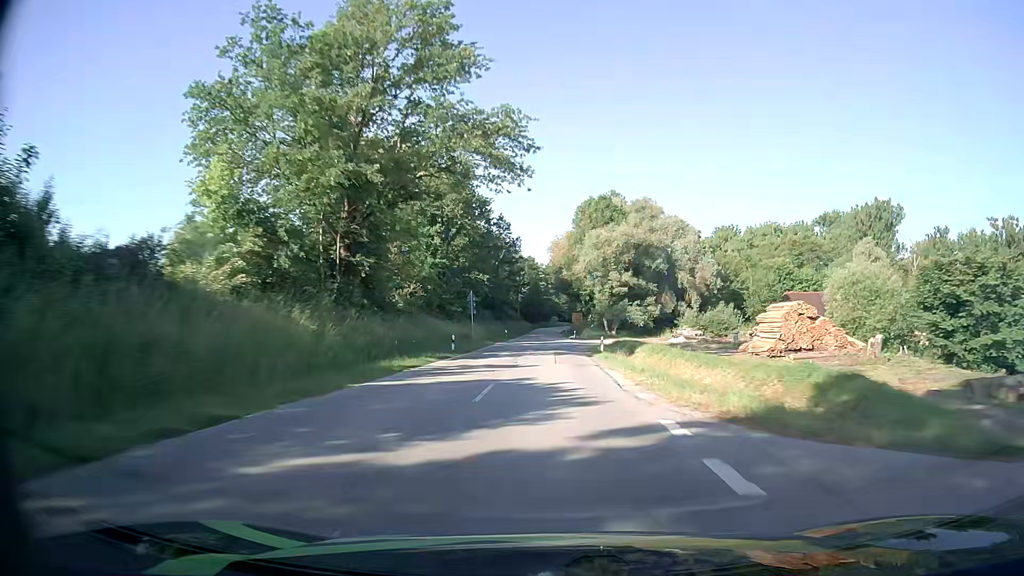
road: secondary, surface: asphalt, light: Day
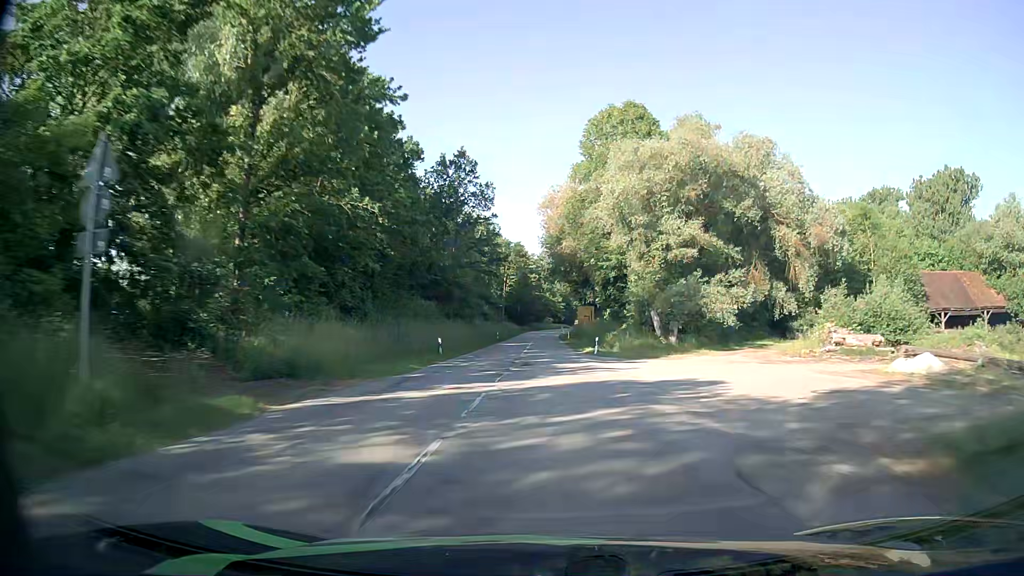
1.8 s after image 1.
(+0.1, +43.7) m; 0°
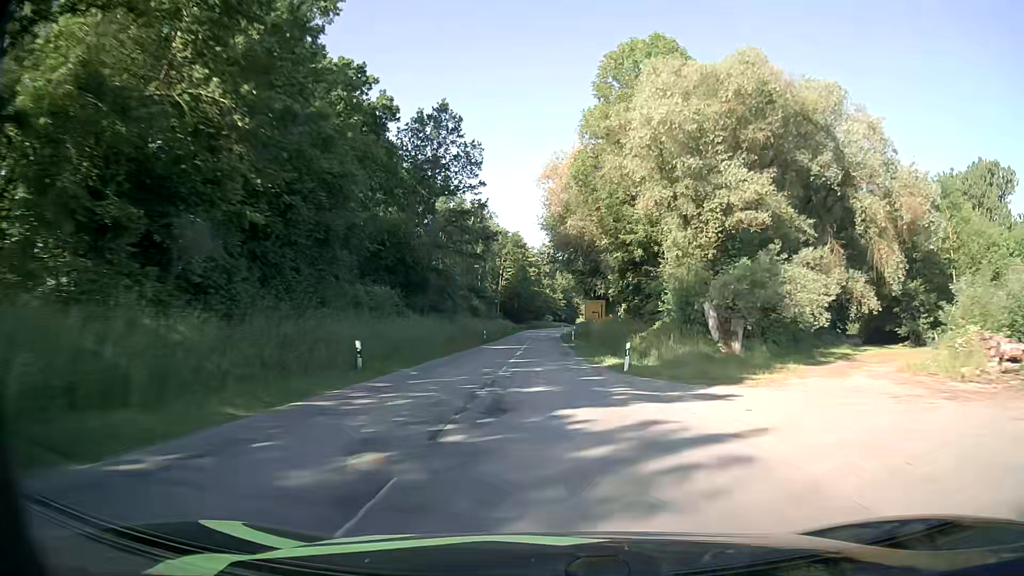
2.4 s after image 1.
(0.0, +14.3) m; 0°
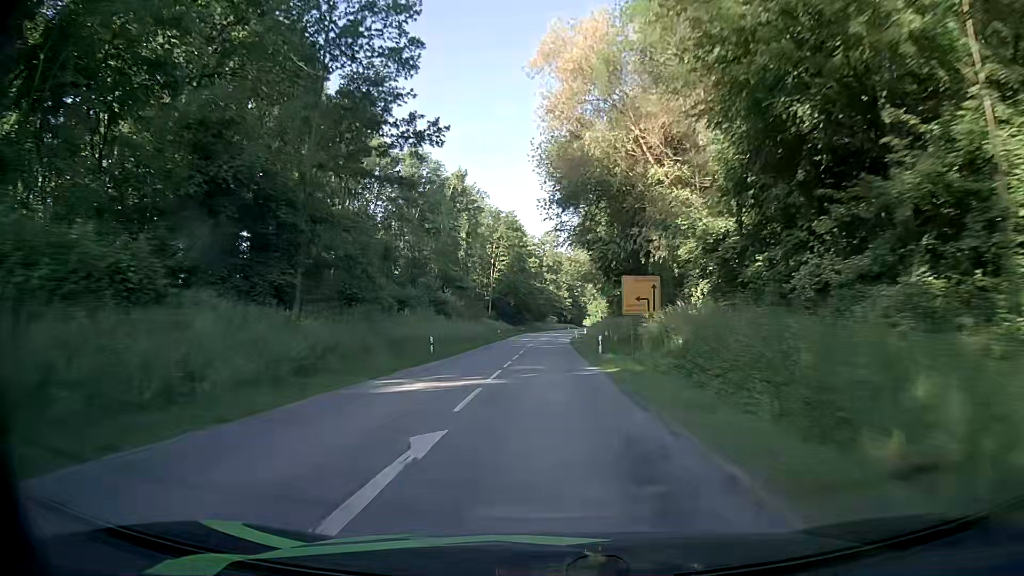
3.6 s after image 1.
(0.0, +28.4) m; -1°
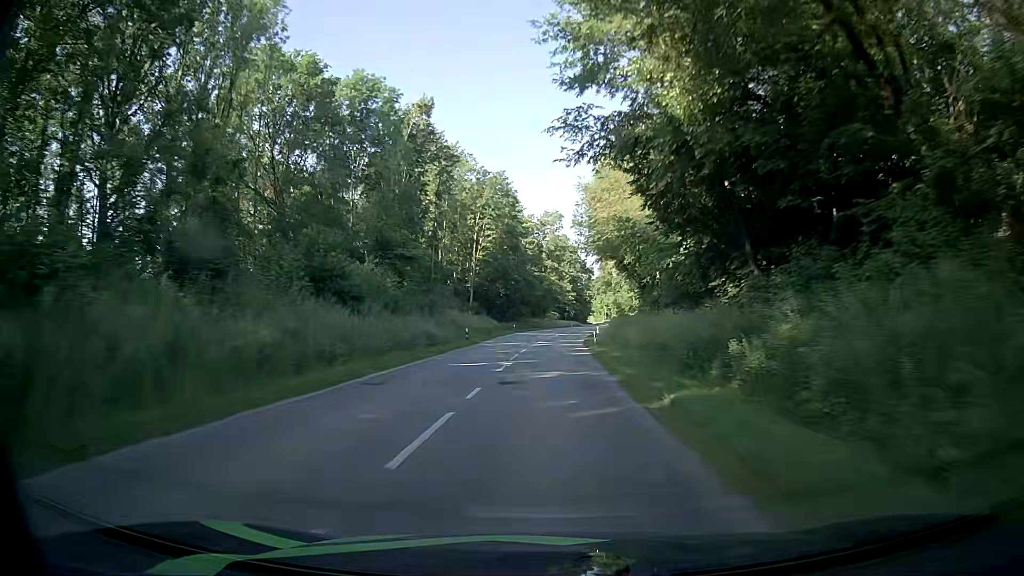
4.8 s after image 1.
(+0.1, +28.5) m; 0°
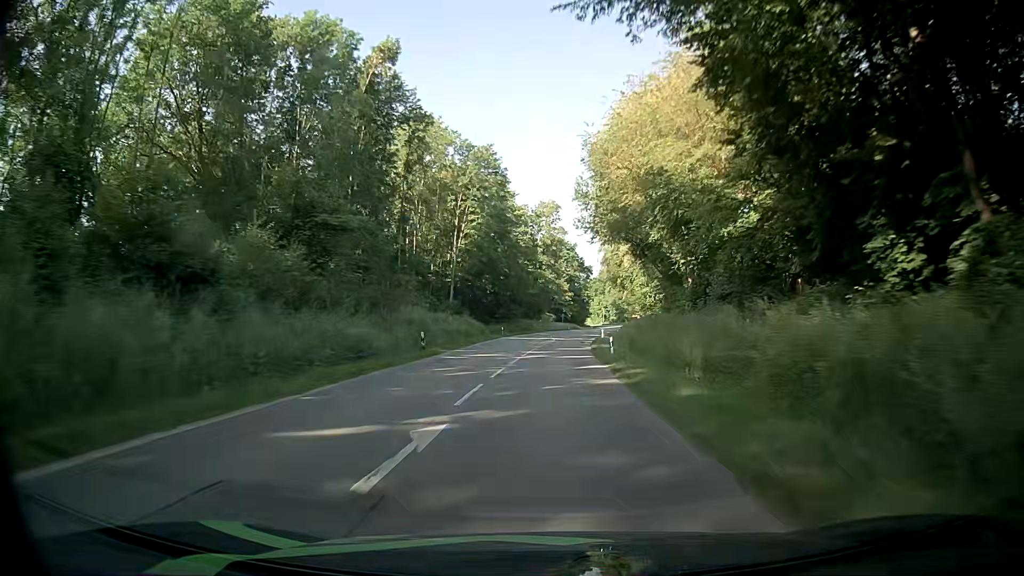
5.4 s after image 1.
(0.0, +14.2) m; +1°
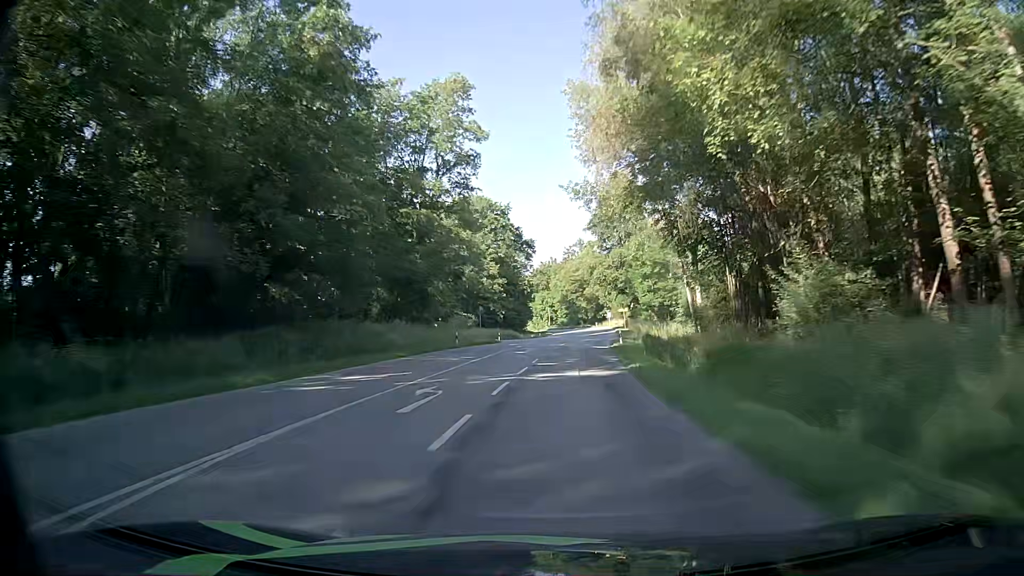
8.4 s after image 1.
(+2.6, +70.2) m; +5°
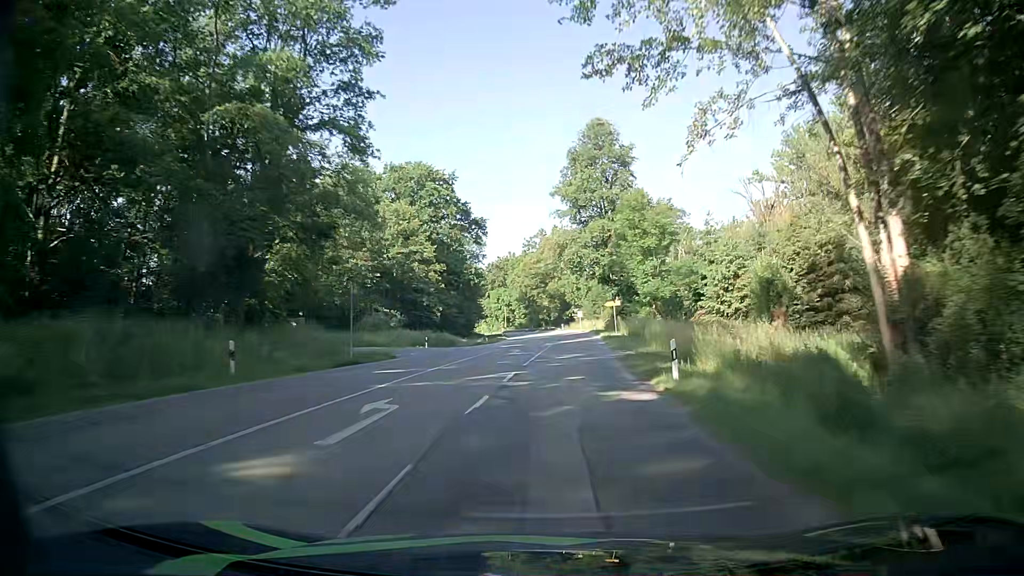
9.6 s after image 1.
(+0.7, +27.8) m; +4°
(0, +10) (0, +20) (+1, +30) (+1, +40) (+2, +50) (+2, +60) (+2, +70) (+2, +80) (+1, +90) (0, +100) m
